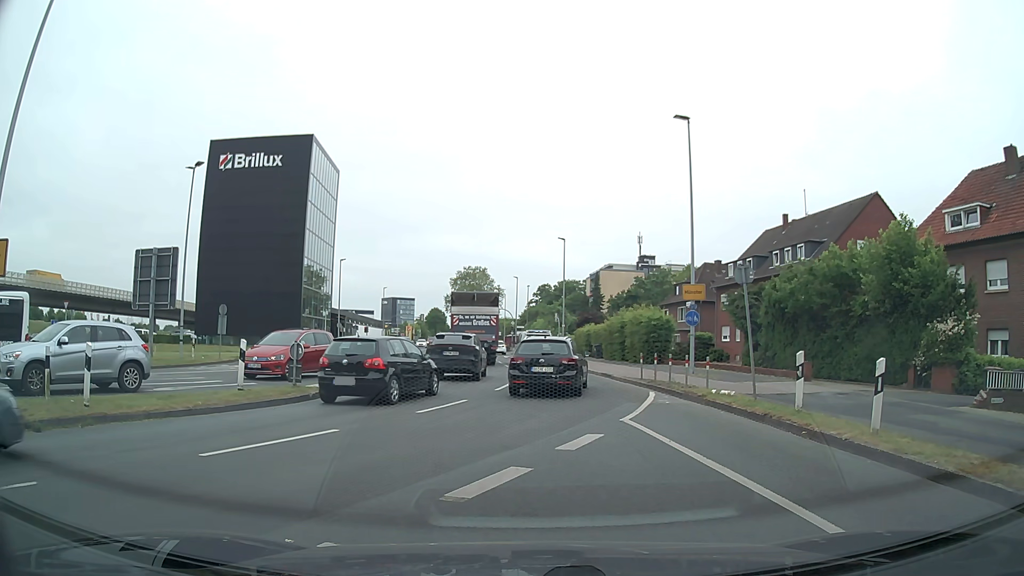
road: secondary_link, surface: asphalt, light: Day
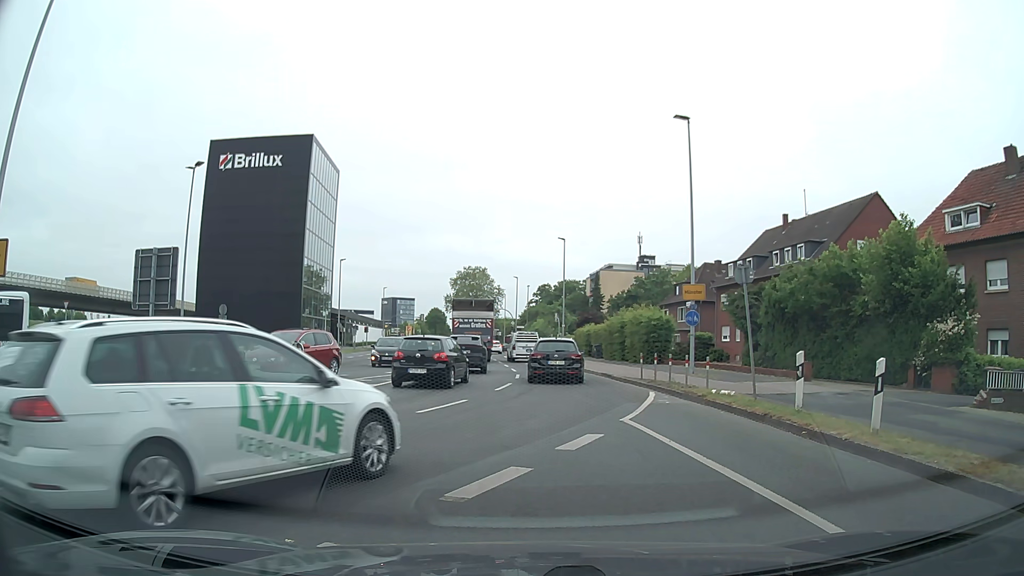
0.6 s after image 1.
(0.0, 0.0) m; 0°
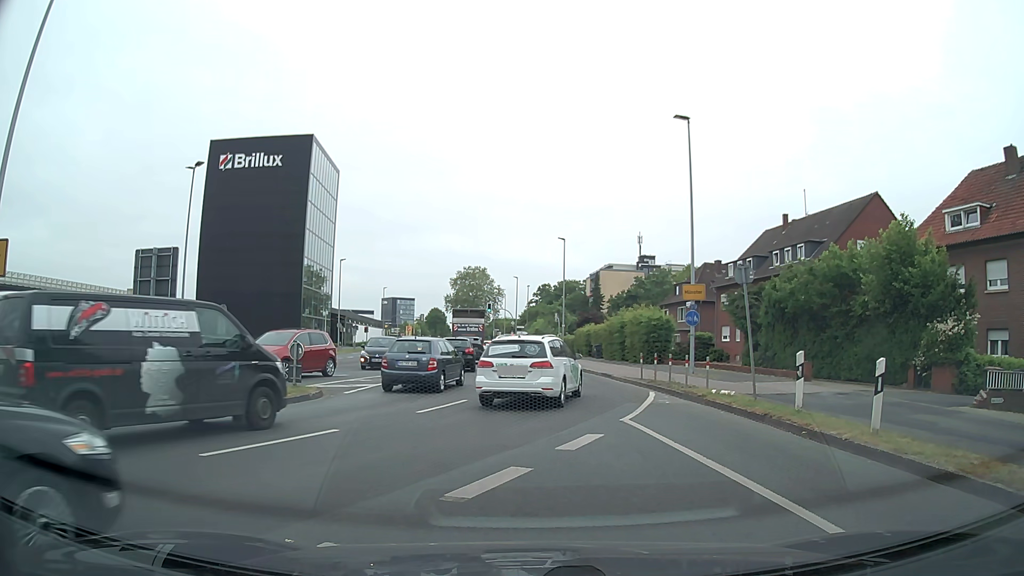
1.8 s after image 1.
(0.0, 0.0) m; 0°
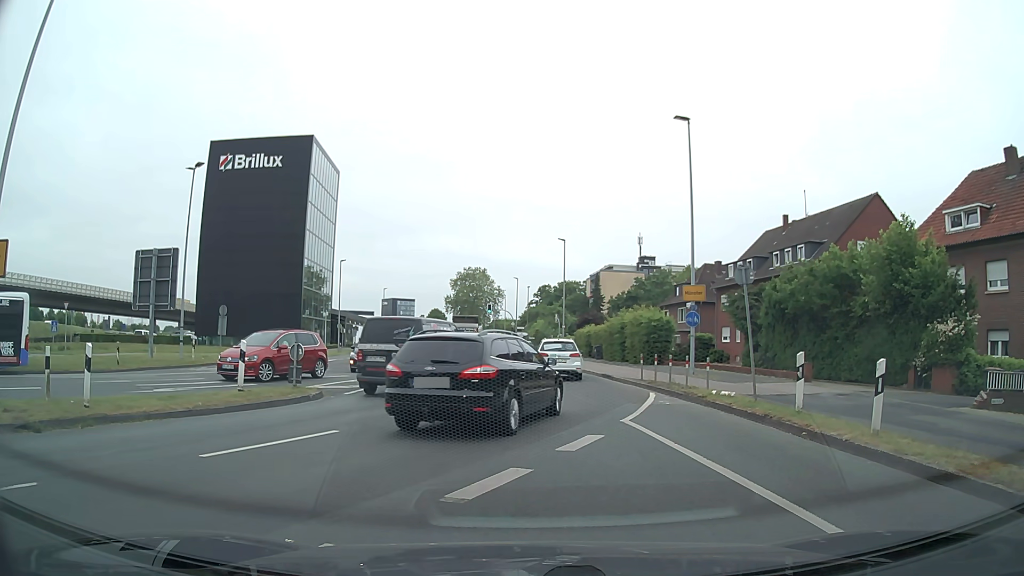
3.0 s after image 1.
(0.0, 0.0) m; 0°
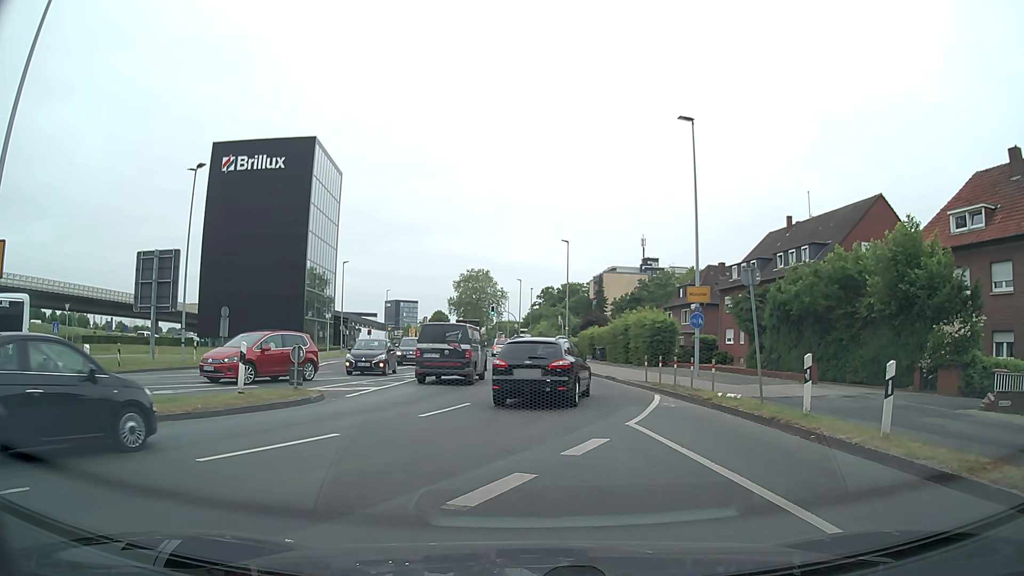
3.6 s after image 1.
(0.0, +0.2) m; 0°
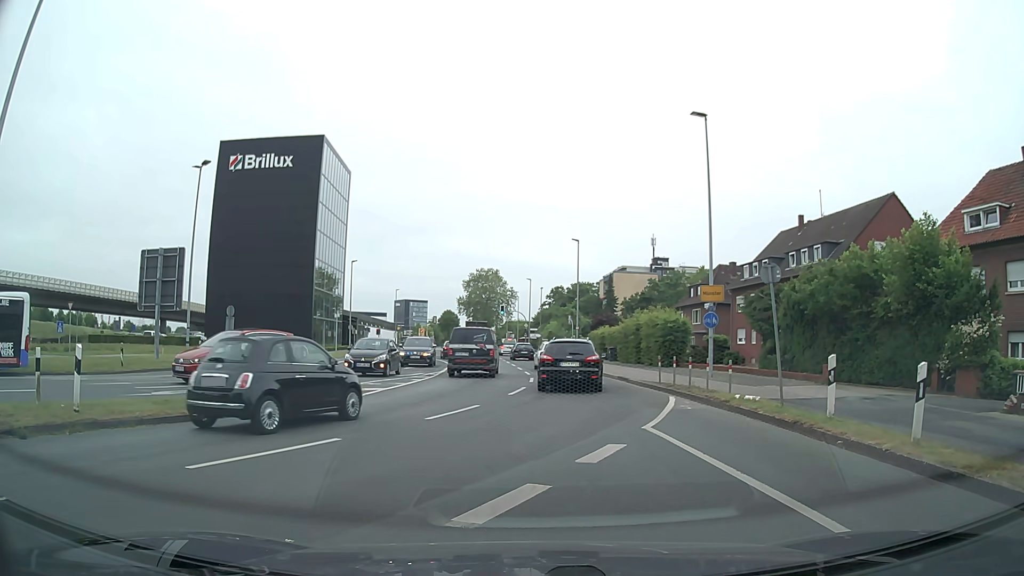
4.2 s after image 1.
(0.0, +0.6) m; 0°
